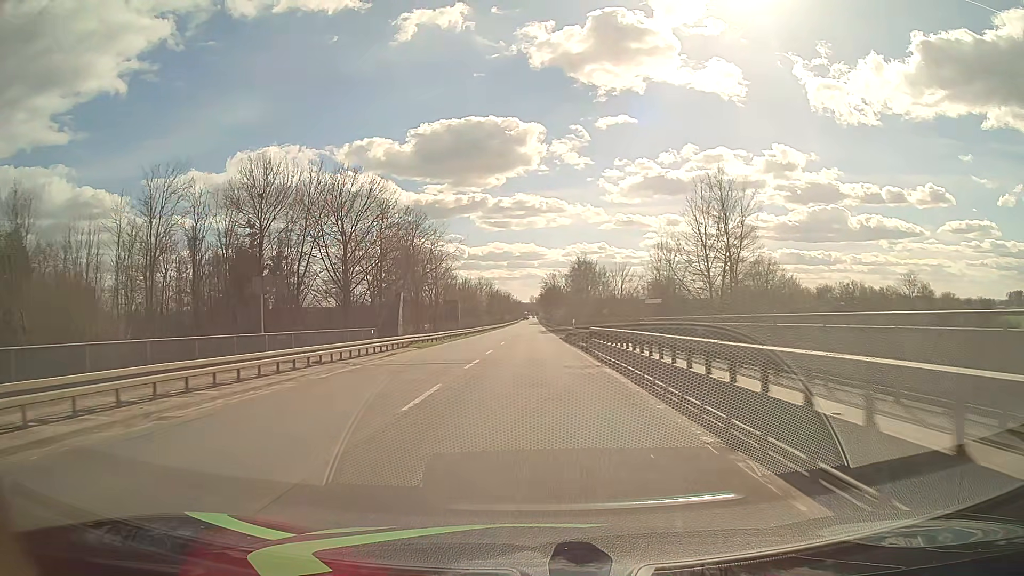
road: primary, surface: asphalt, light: Day
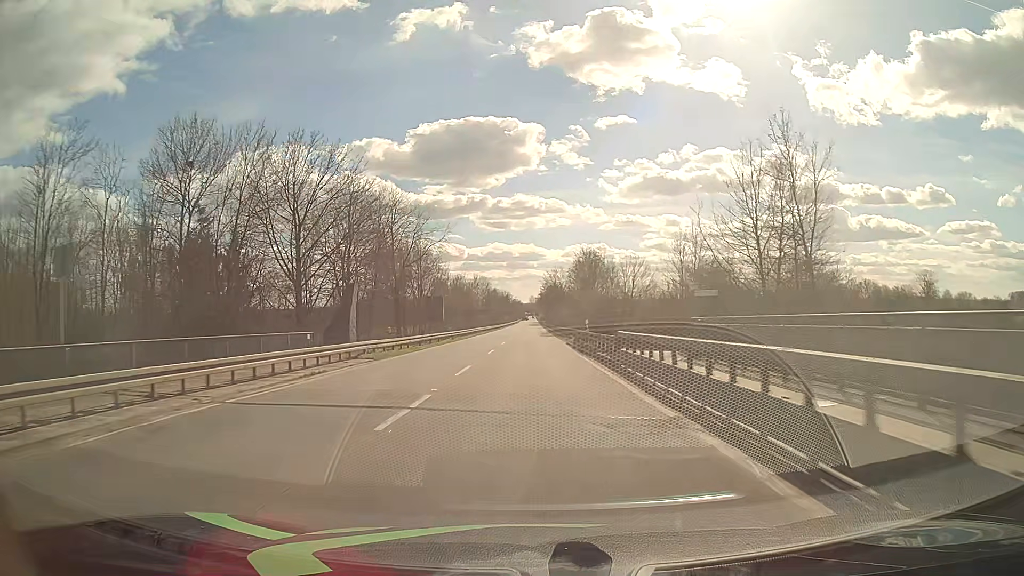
(0.0, +10.7) m; 0°
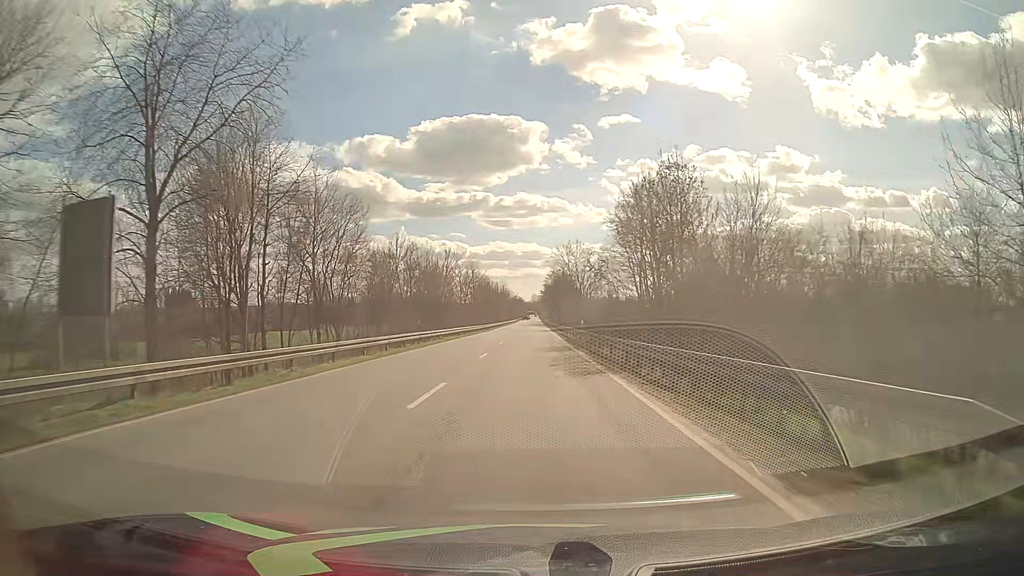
(-0.2, +42.9) m; 0°
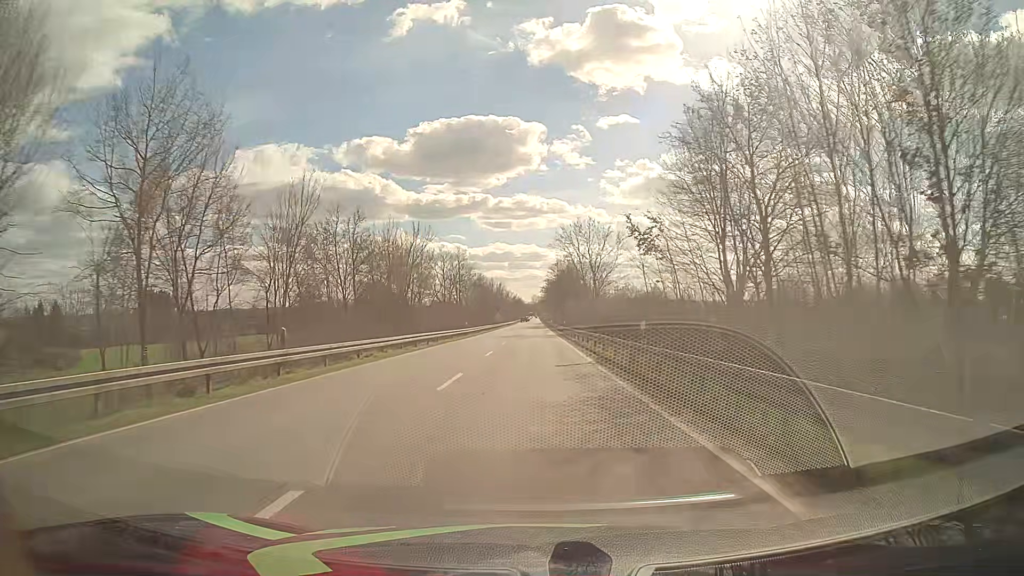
(-0.1, +21.5) m; 0°
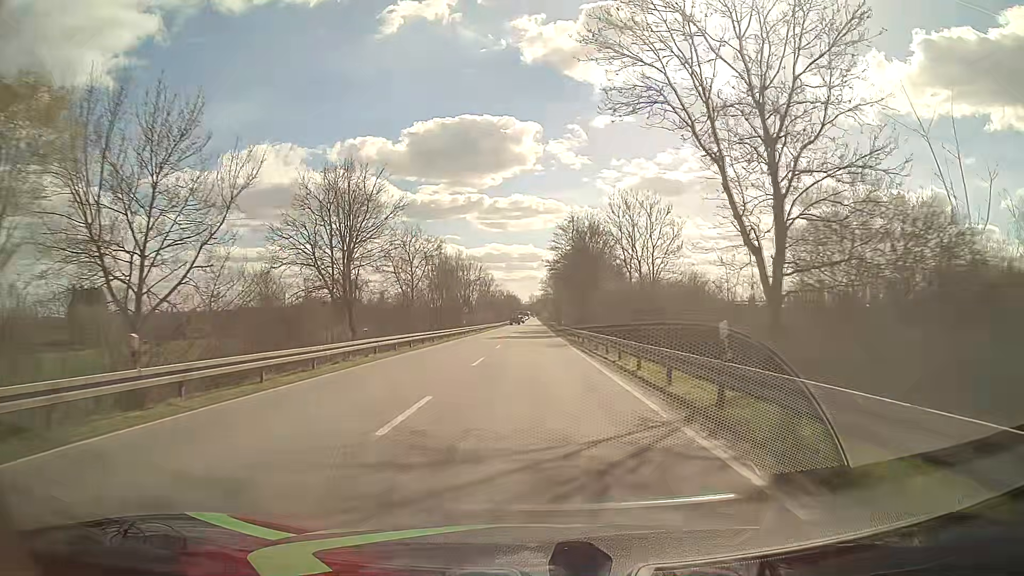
(+0.2, +53.6) m; 0°
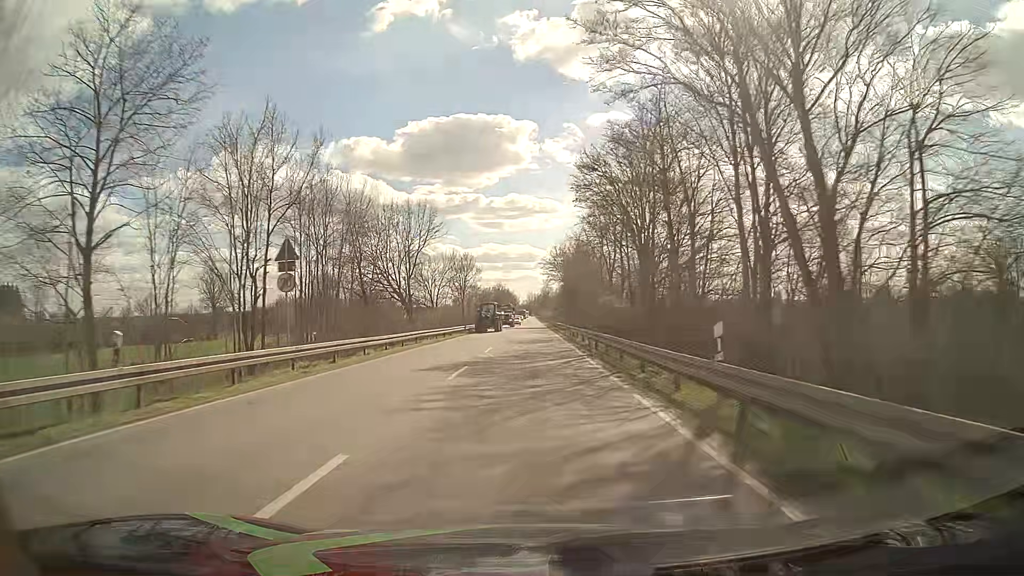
(0.0, +53.6) m; 0°
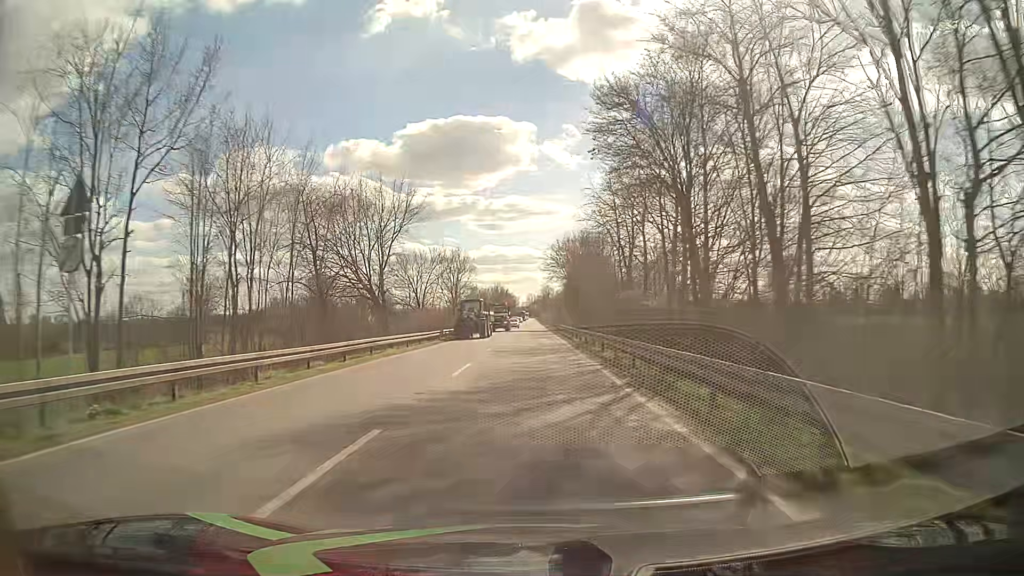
(0.0, +10.7) m; 0°
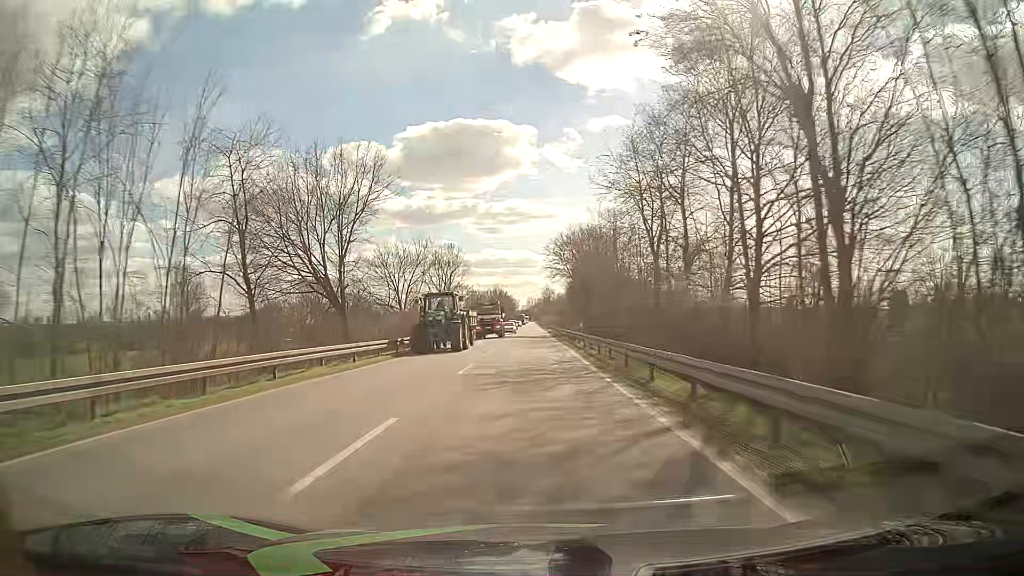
(0.0, +10.8) m; 0°
(0, +10) (0, +20) (0, +30) (0, +40) (0, +50) (0, +60) (0, +70) (0, +80) (0, +90) (0, +100) m
